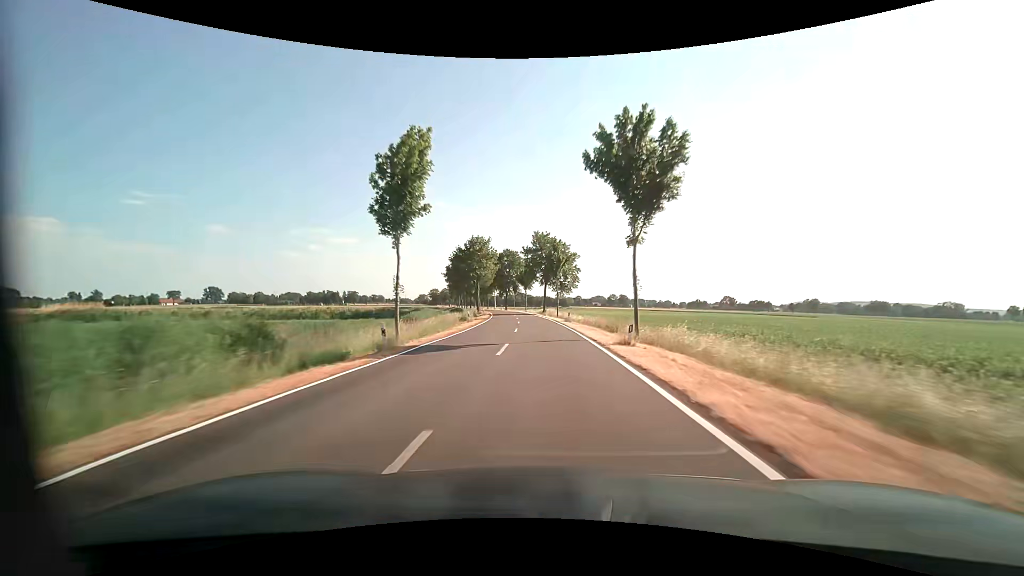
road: tertiary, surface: asphalt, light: Day
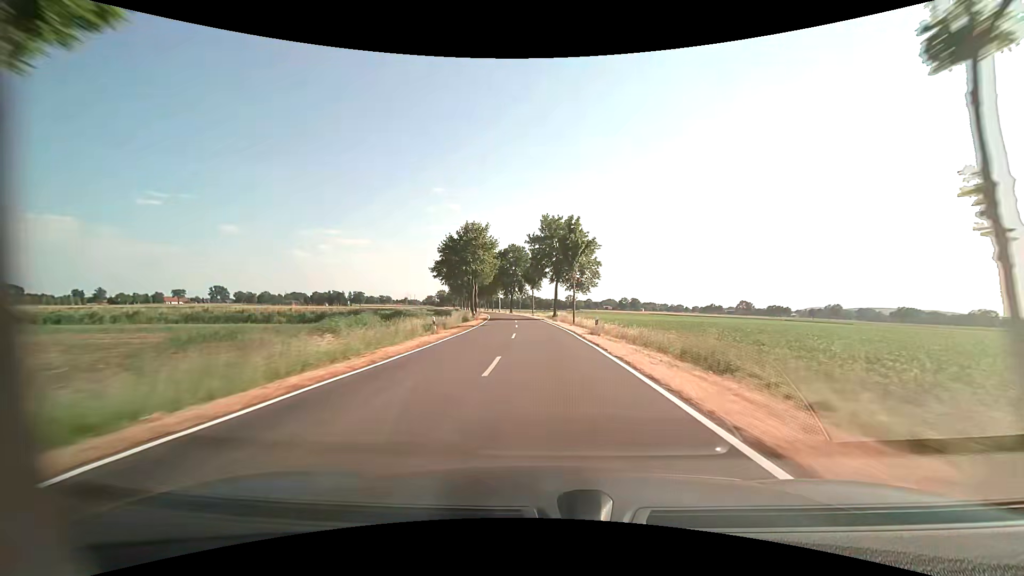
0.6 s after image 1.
(-0.2, +15.8) m; -1°
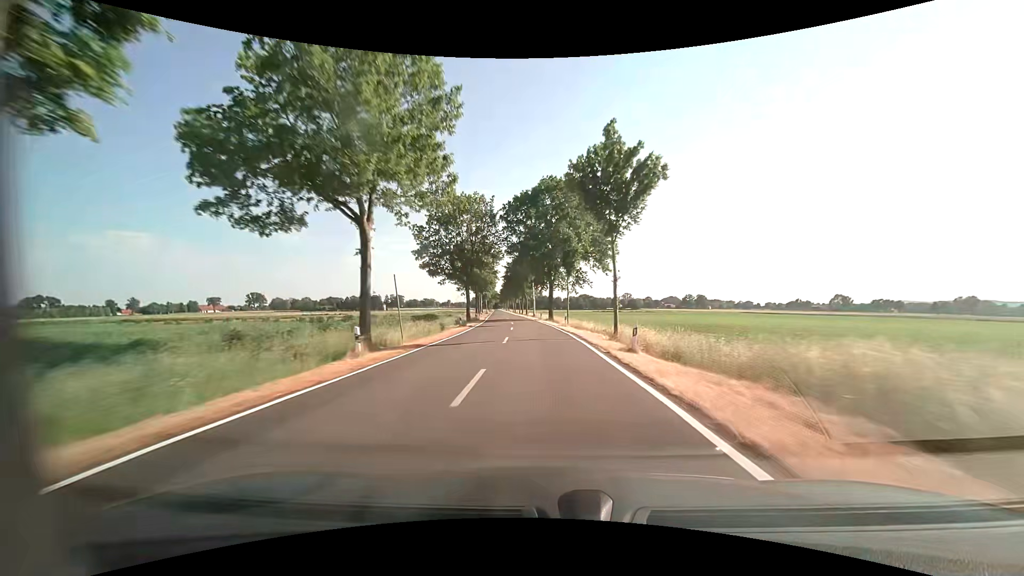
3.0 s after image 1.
(-2.7, +63.0) m; -6°
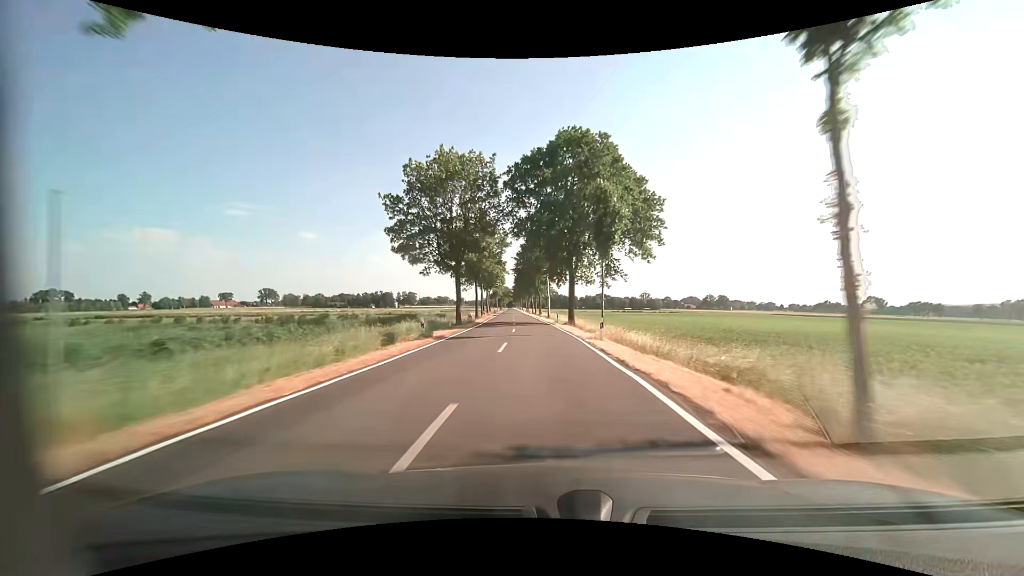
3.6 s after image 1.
(-0.2, +15.8) m; -1°
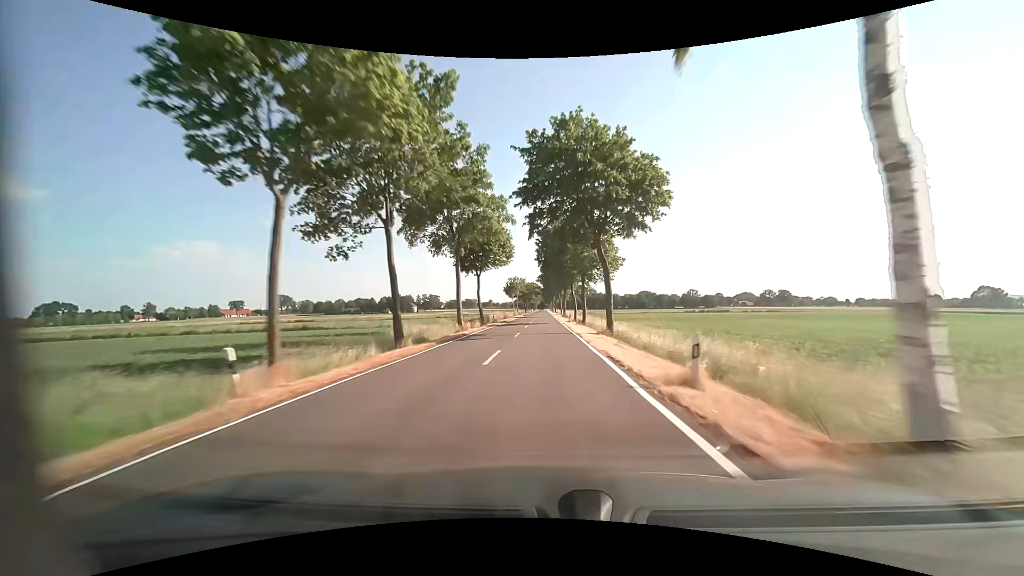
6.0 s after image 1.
(-2.9, +63.2) m; -4°
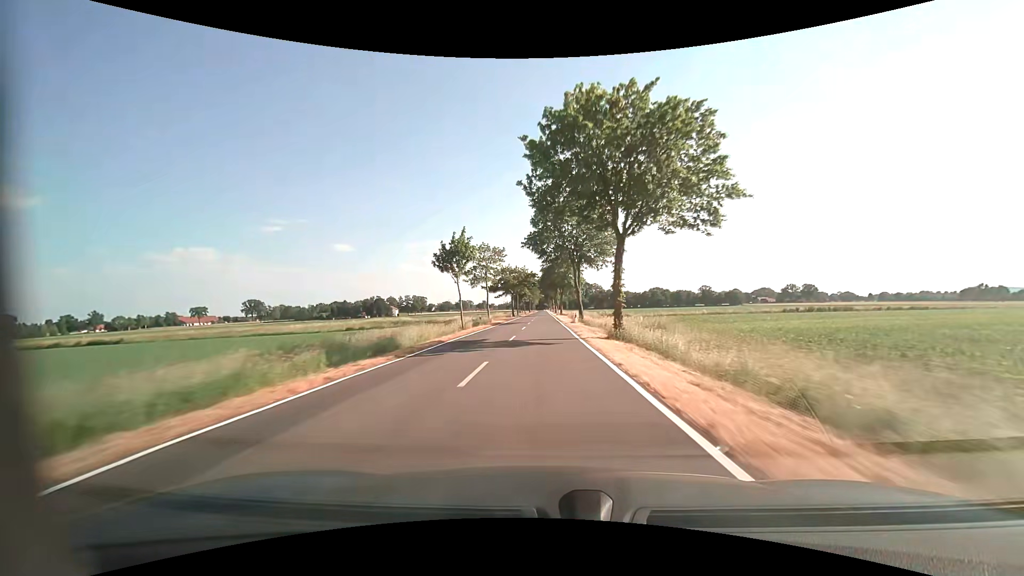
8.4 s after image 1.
(-0.1, +63.4) m; 0°
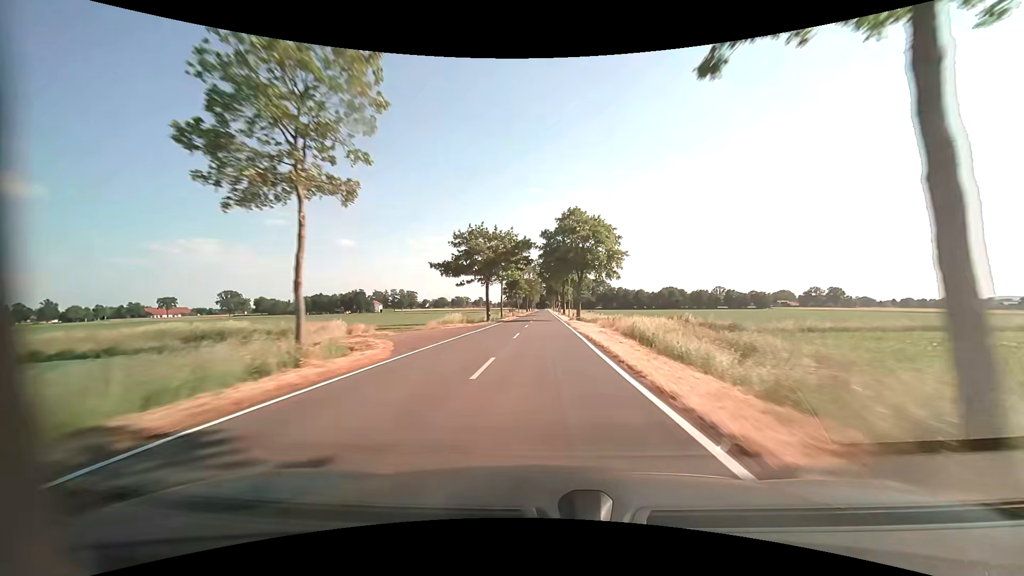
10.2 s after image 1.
(-0.2, +47.5) m; 0°
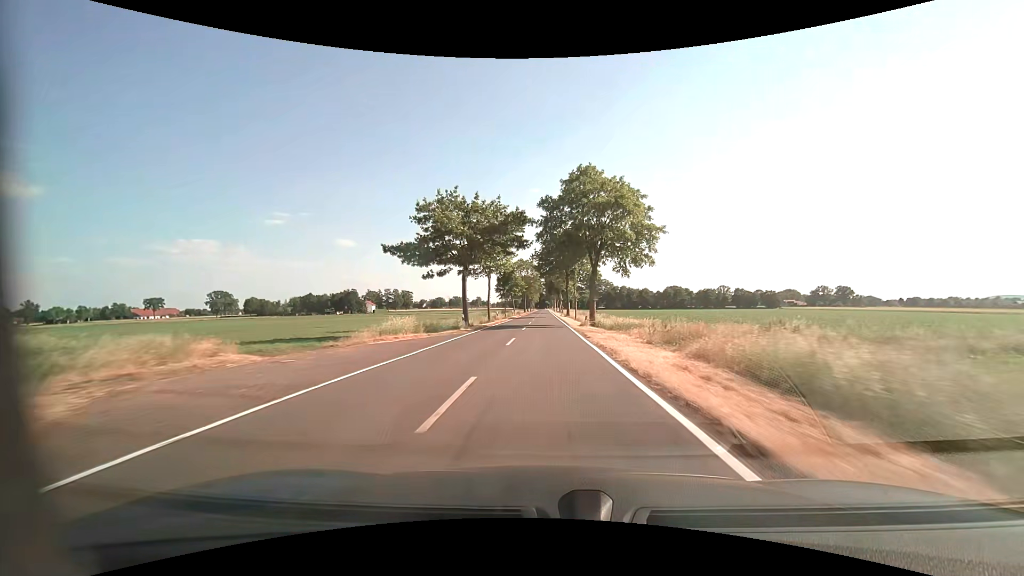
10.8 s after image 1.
(0.0, +15.8) m; 0°
(0, +10) (0, +20) (0, +30) (0, +40) (0, +50) (0, +60) (0, +70) (0, +80) (0, +90) (0, +100) m
